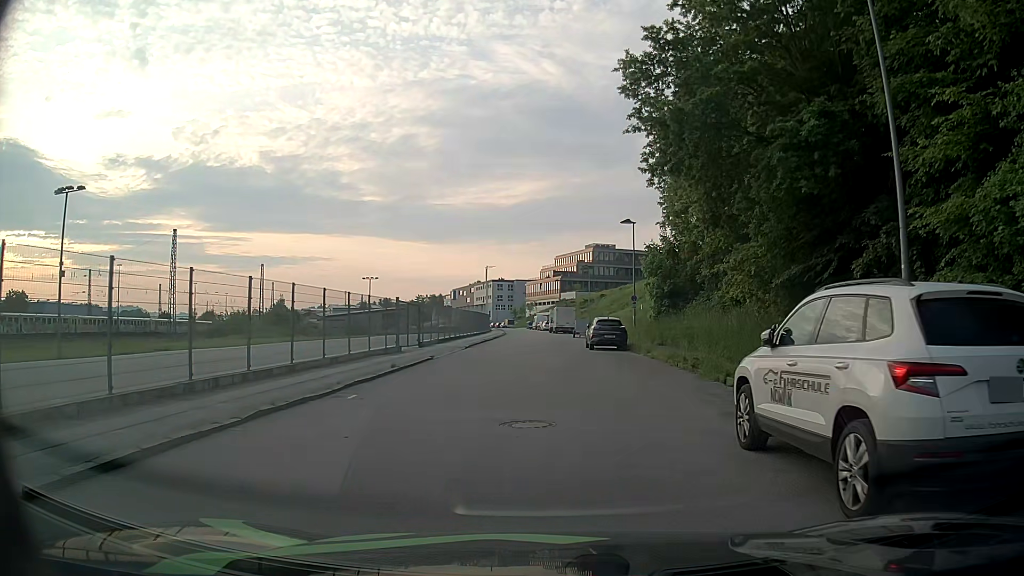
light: Day
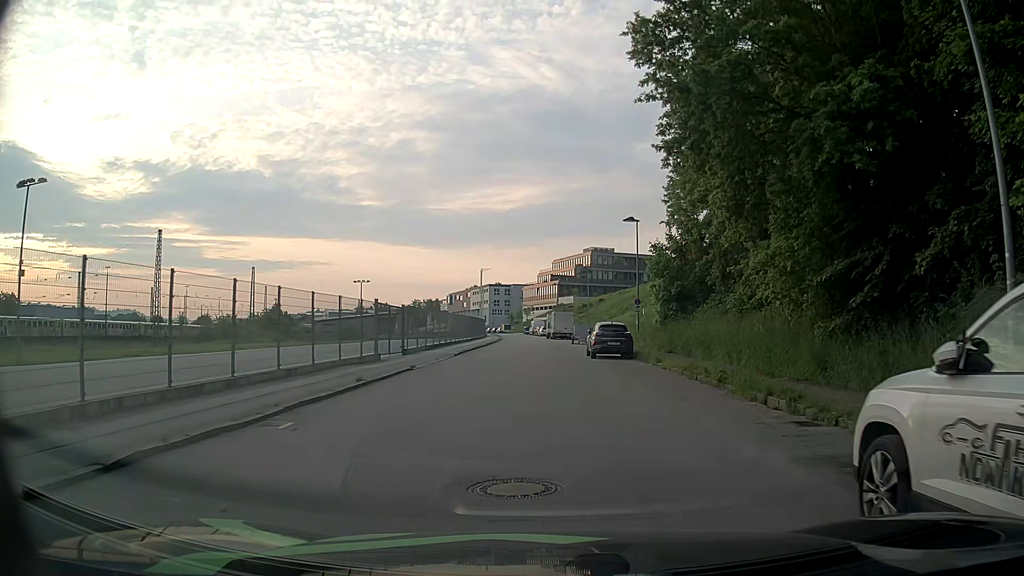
(0.0, +3.1) m; -1°
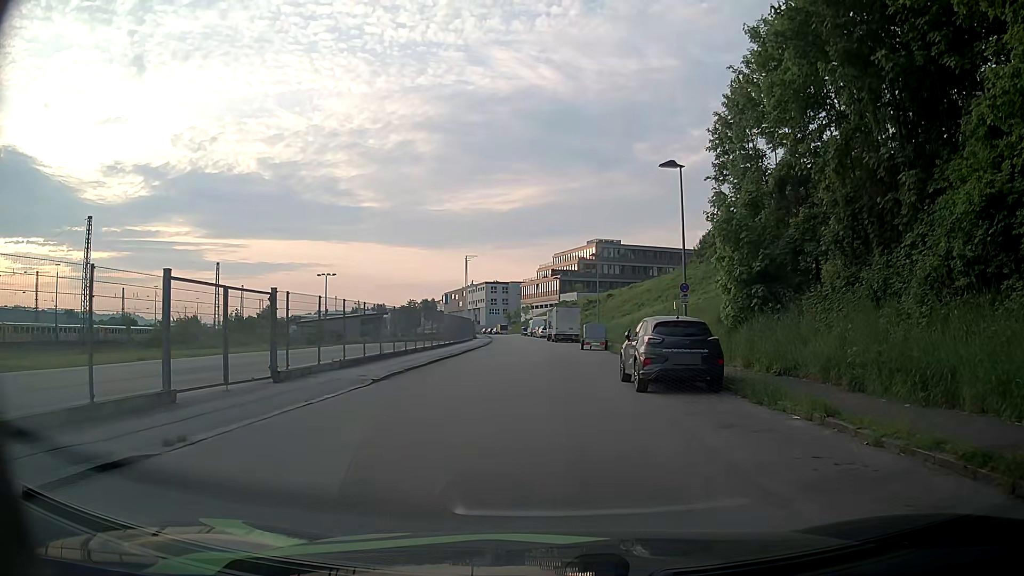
(+0.3, +14.7) m; +1°
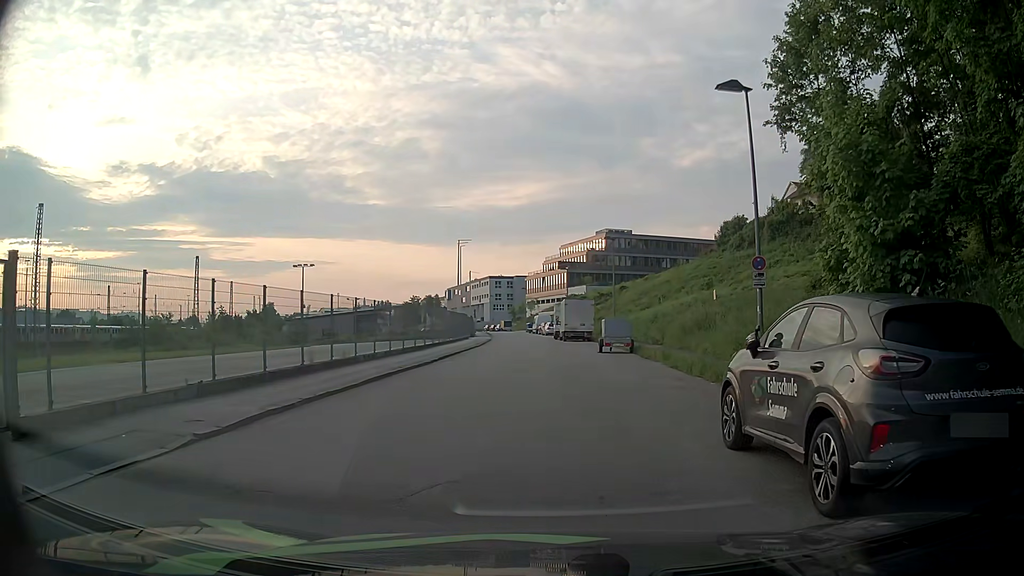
(0.0, +9.2) m; 0°
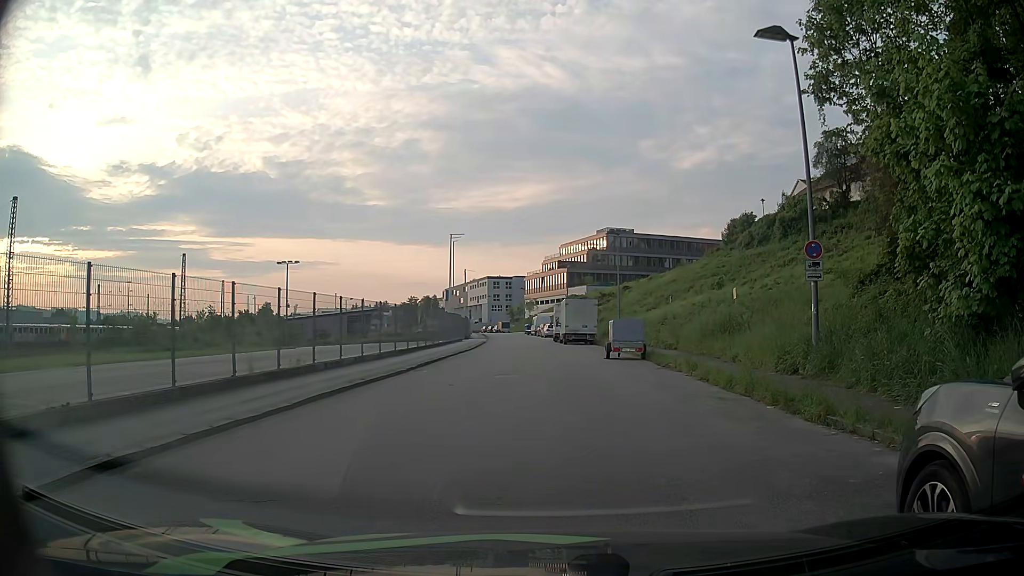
(0.0, +3.9) m; -2°
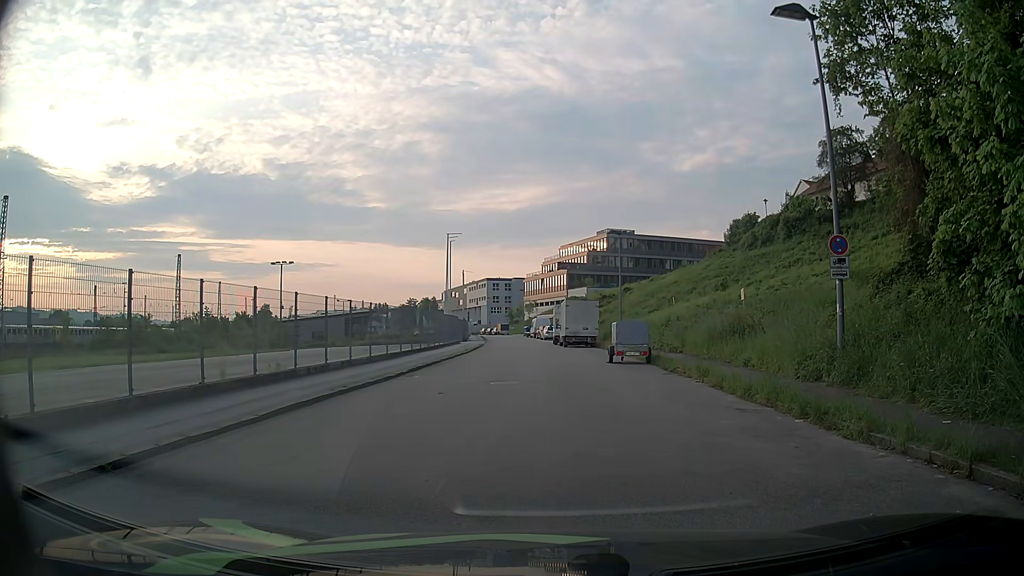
(0.0, +1.3) m; 0°
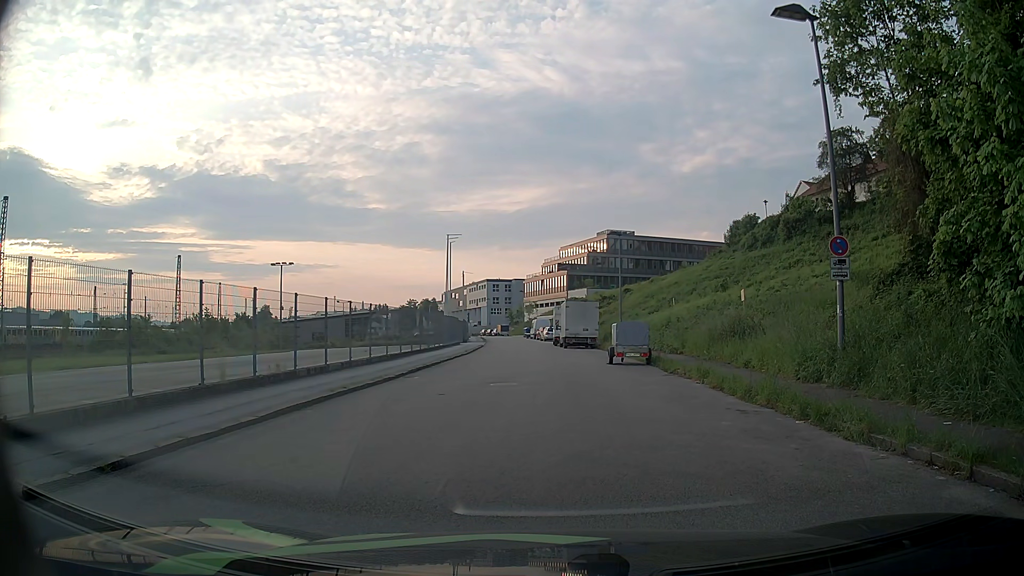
(0.0, +0.1) m; 0°
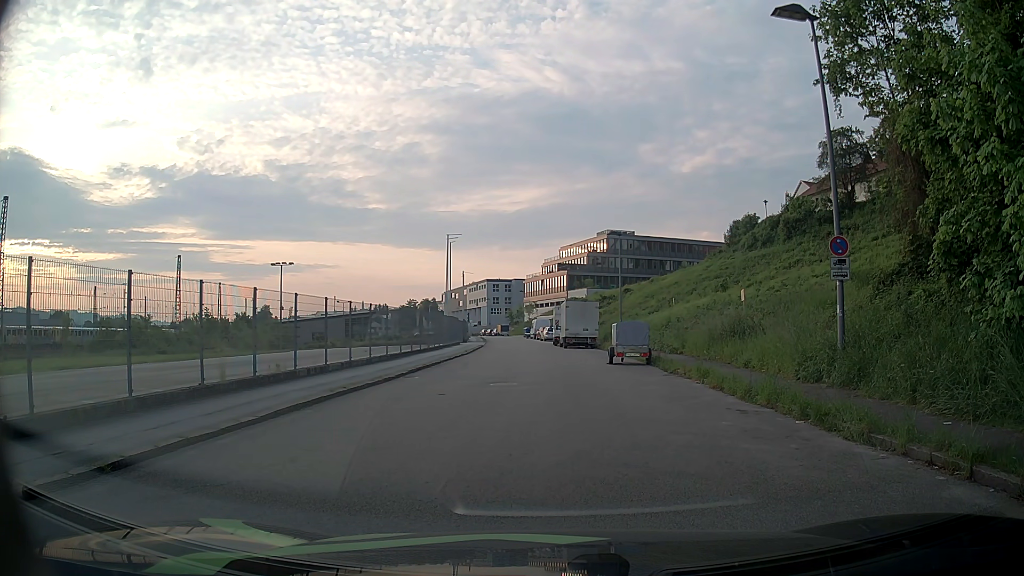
(0.0, 0.0) m; 0°
